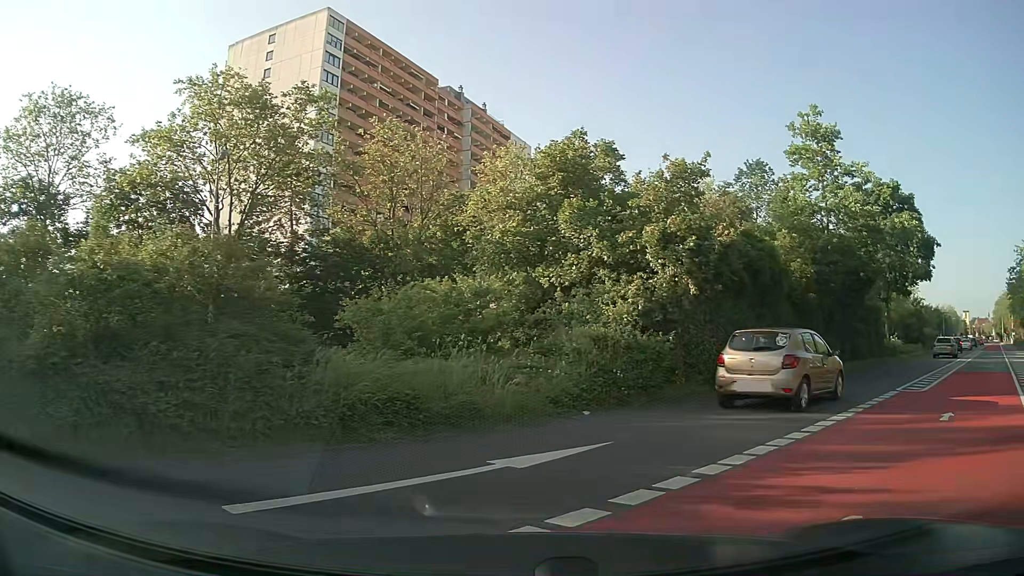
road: residential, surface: asphalt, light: Day
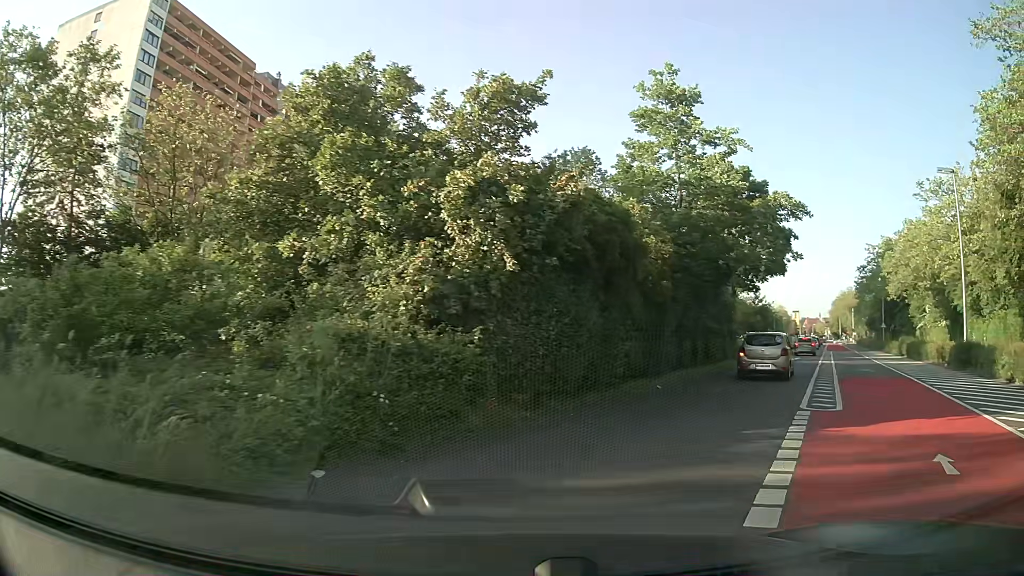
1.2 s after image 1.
(+0.6, +5.5) m; +14°
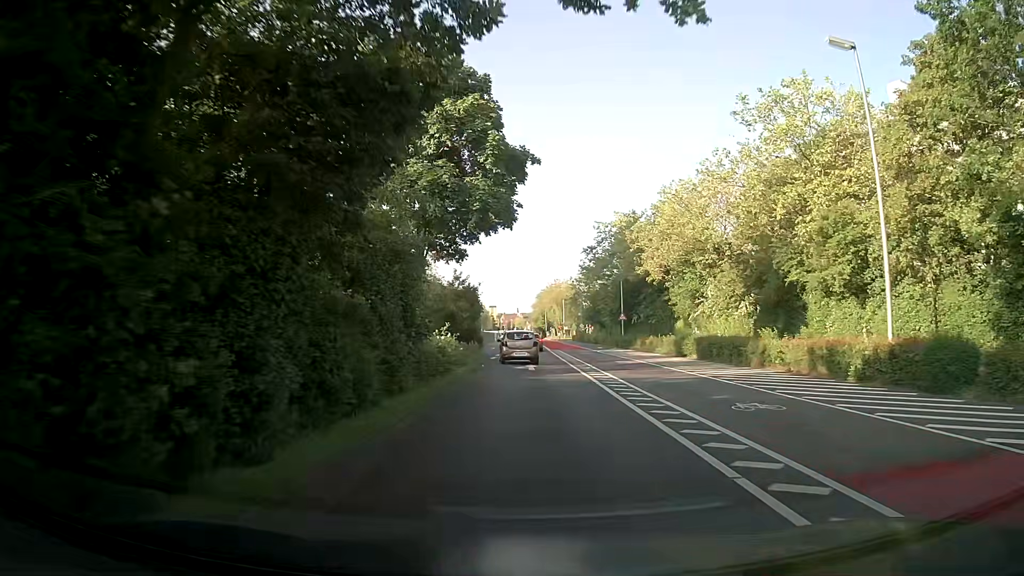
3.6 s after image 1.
(+5.3, +18.2) m; +26°
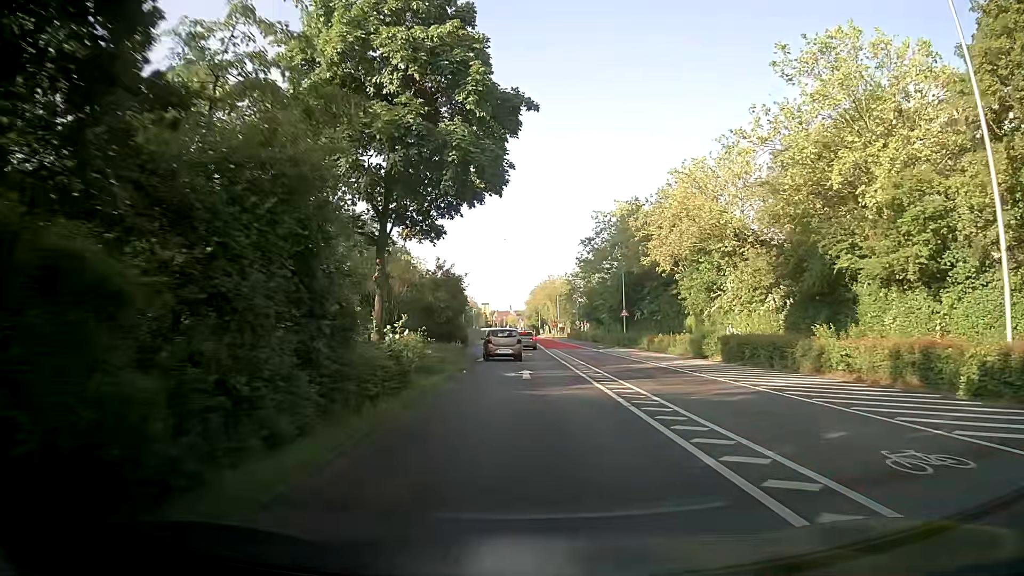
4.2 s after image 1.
(0.0, +6.1) m; 0°
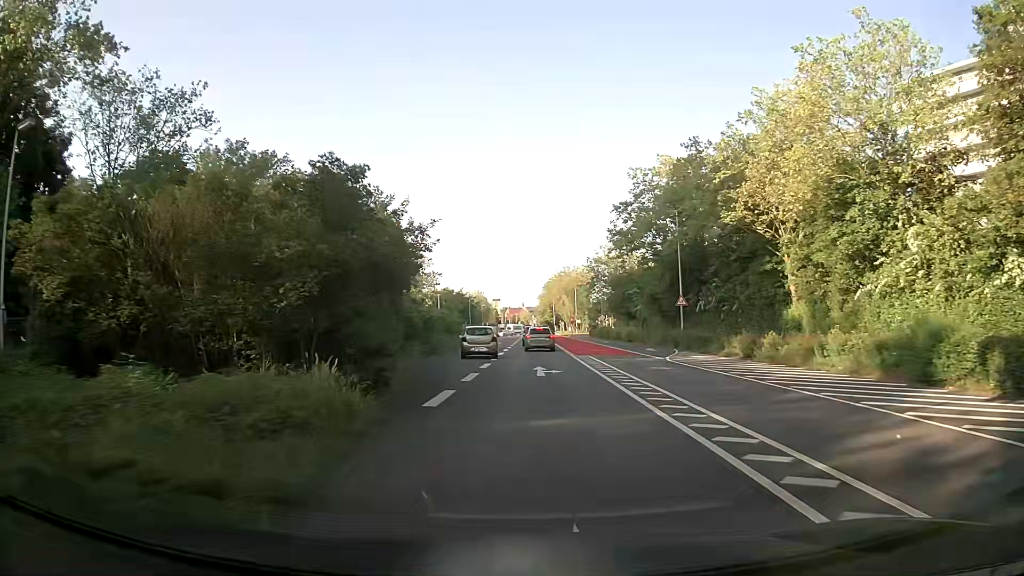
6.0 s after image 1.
(+0.1, +19.8) m; -1°
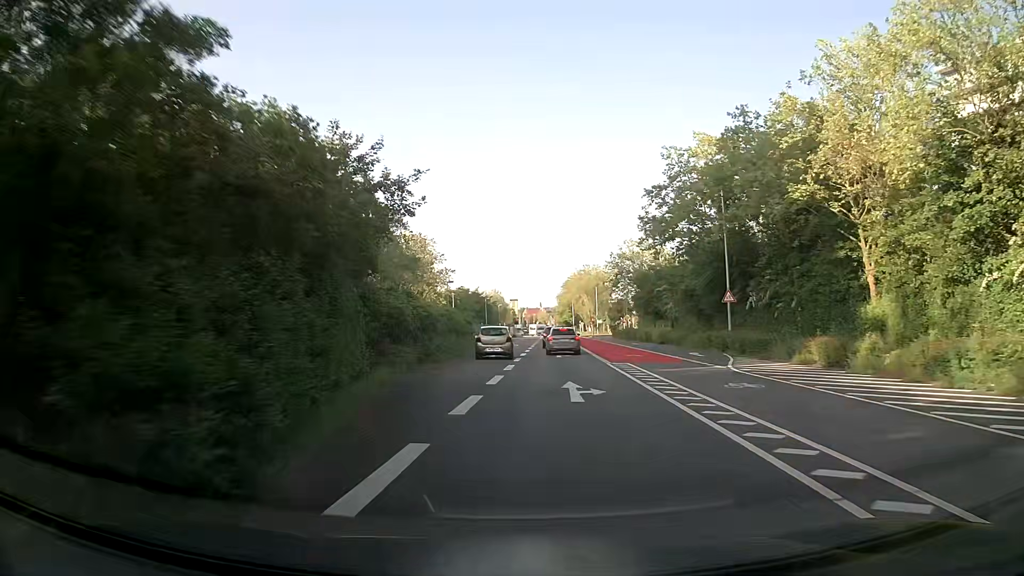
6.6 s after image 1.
(0.0, +7.0) m; -1°
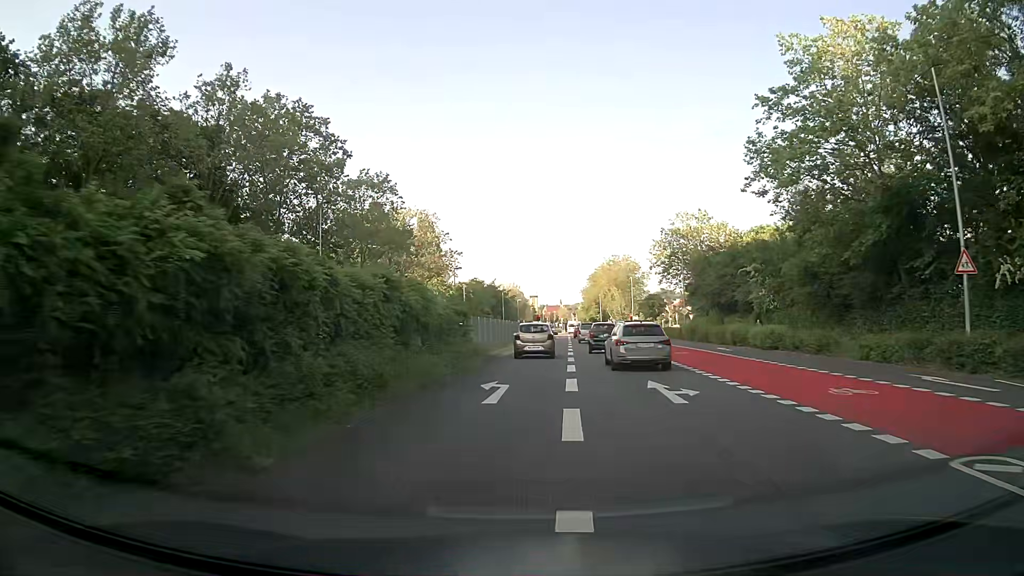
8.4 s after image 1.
(-0.5, +21.4) m; -2°
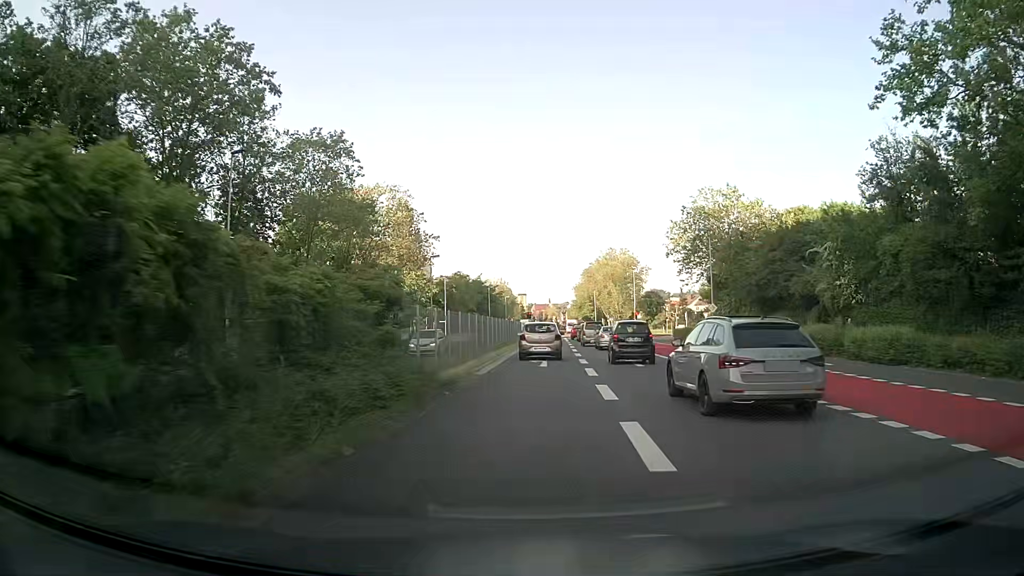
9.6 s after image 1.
(+0.2, +13.9) m; +2°
